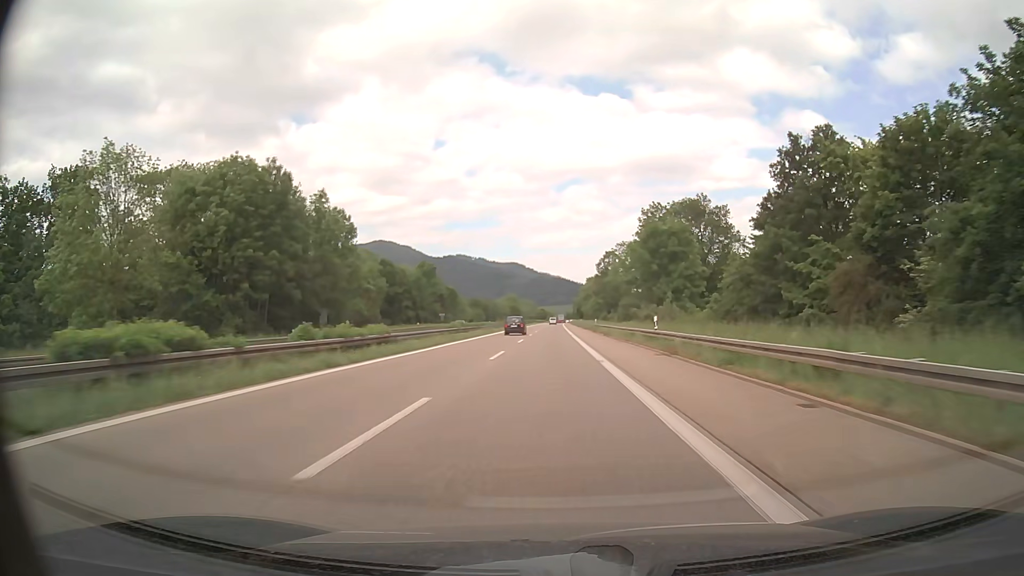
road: trunk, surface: asphalt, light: Day
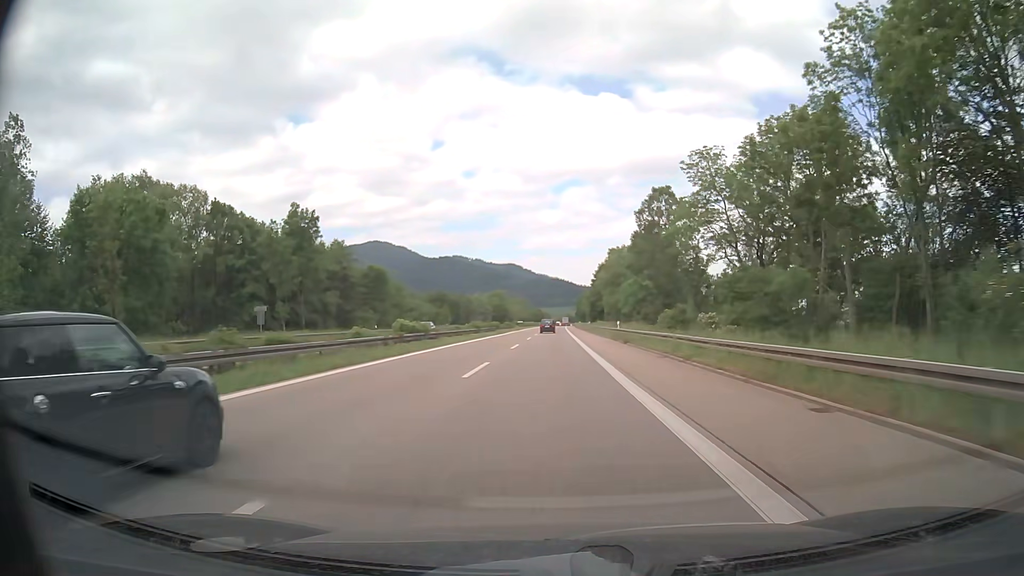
(+0.2, +76.0) m; 0°
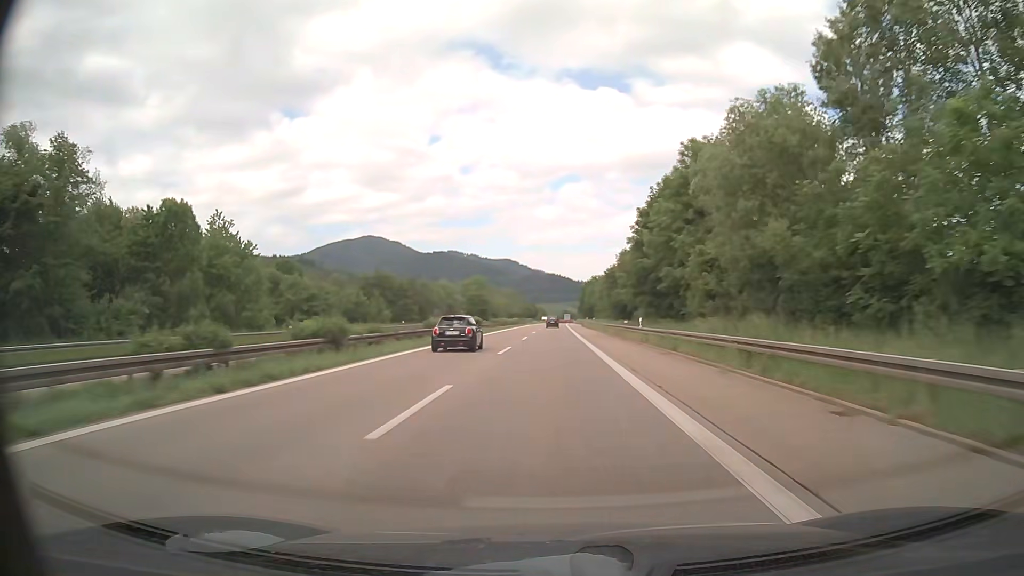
(+0.2, +60.7) m; 0°
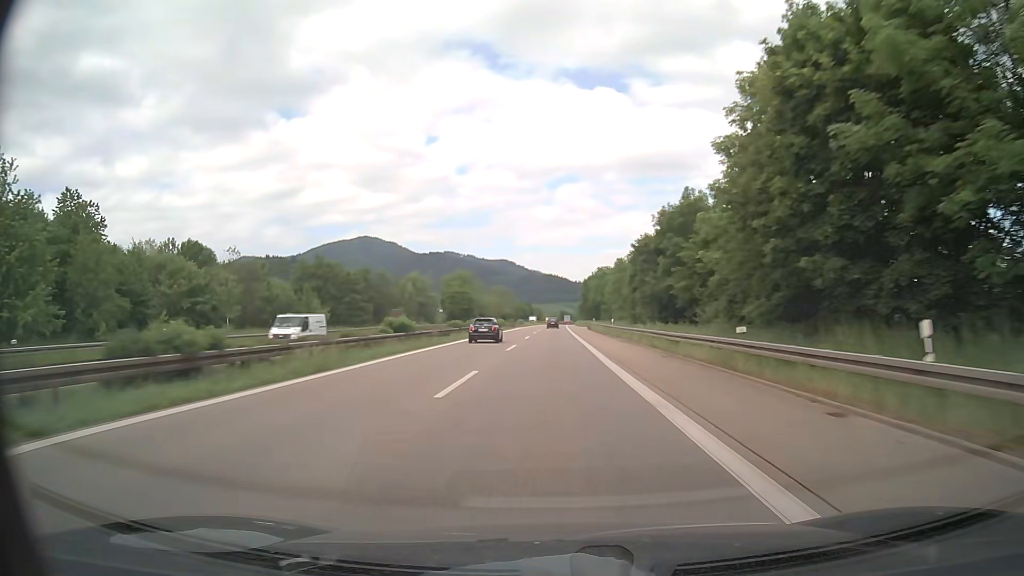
(+0.2, +30.4) m; 0°
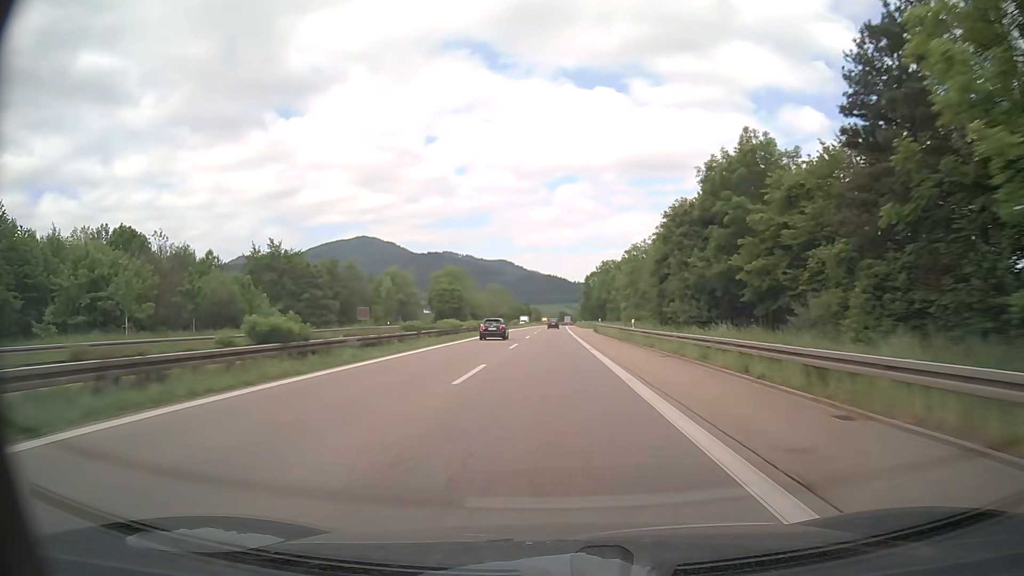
(0.0, +15.2) m; 0°
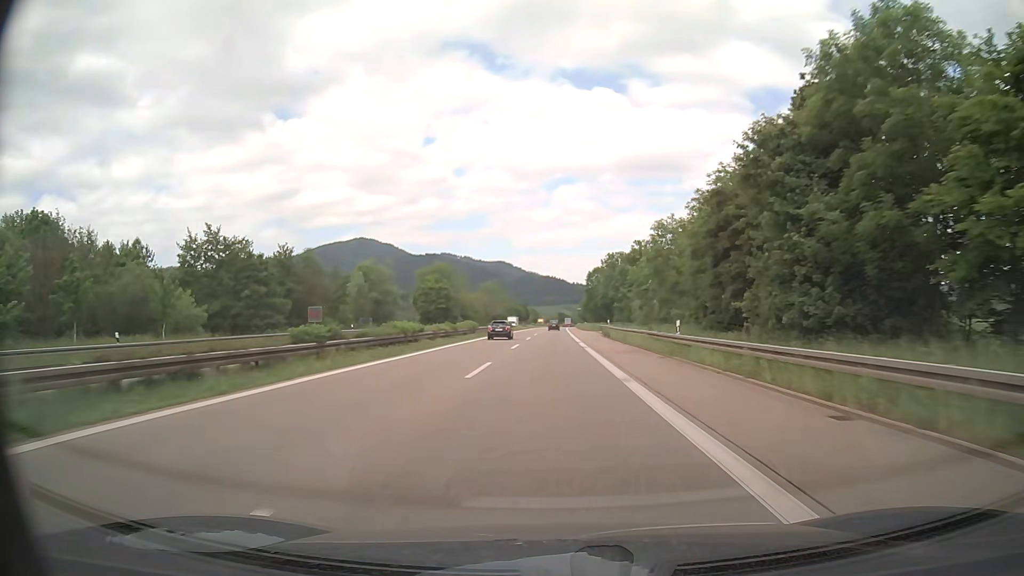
(0.0, +15.2) m; 0°
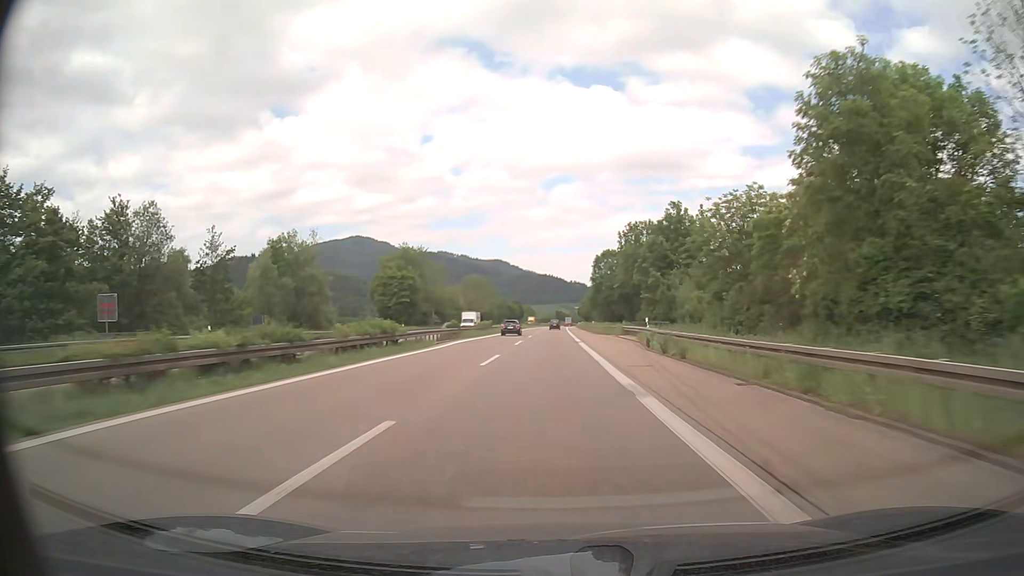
(0.0, +30.4) m; 0°
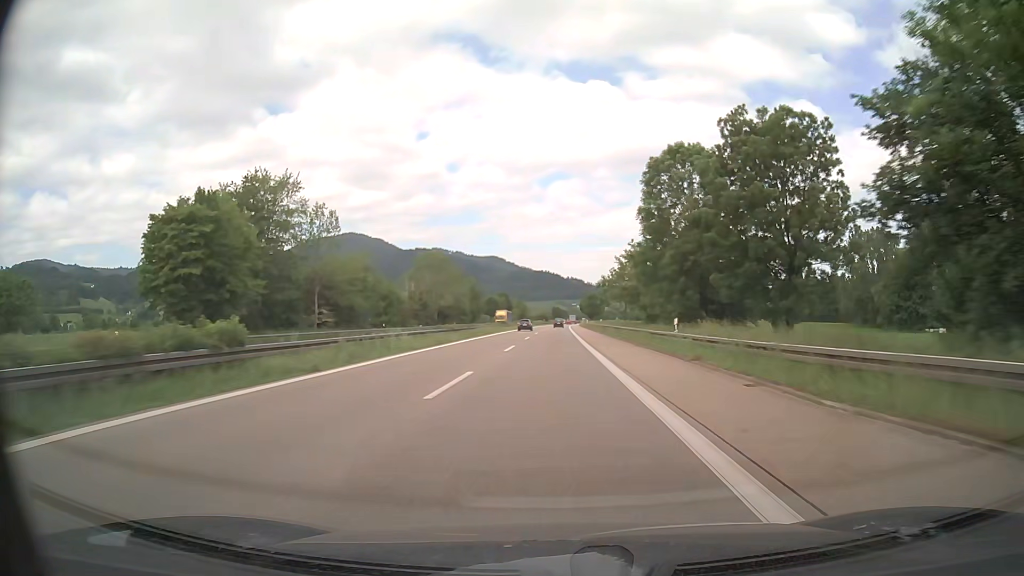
(+0.1, +60.8) m; 0°
(0, +10) (0, +20) (0, +30) (0, +40) (0, +50) (0, +60) (0, +70) (0, +80) (+1, +90) (+1, +100) m
